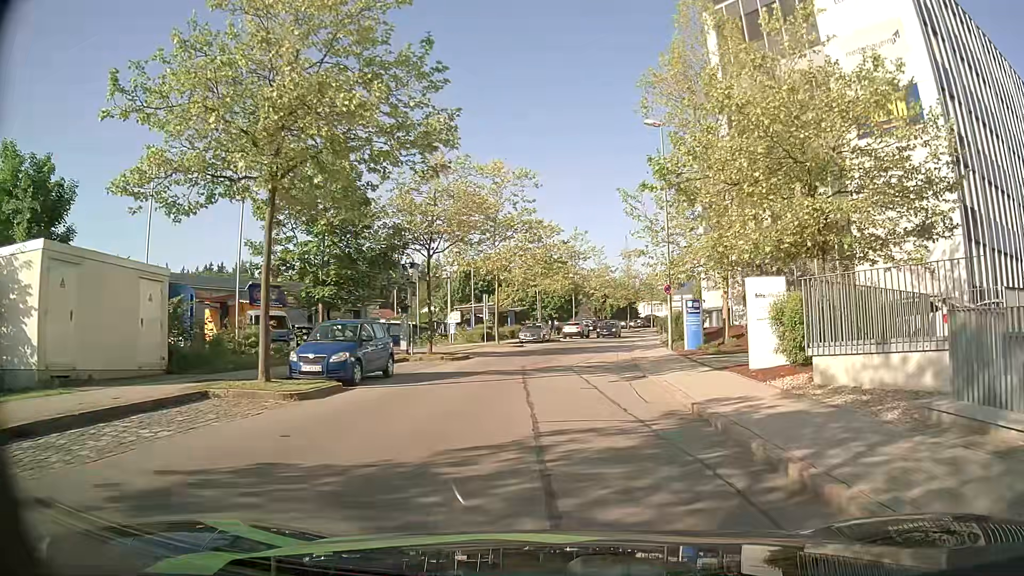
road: residential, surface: asphalt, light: Day
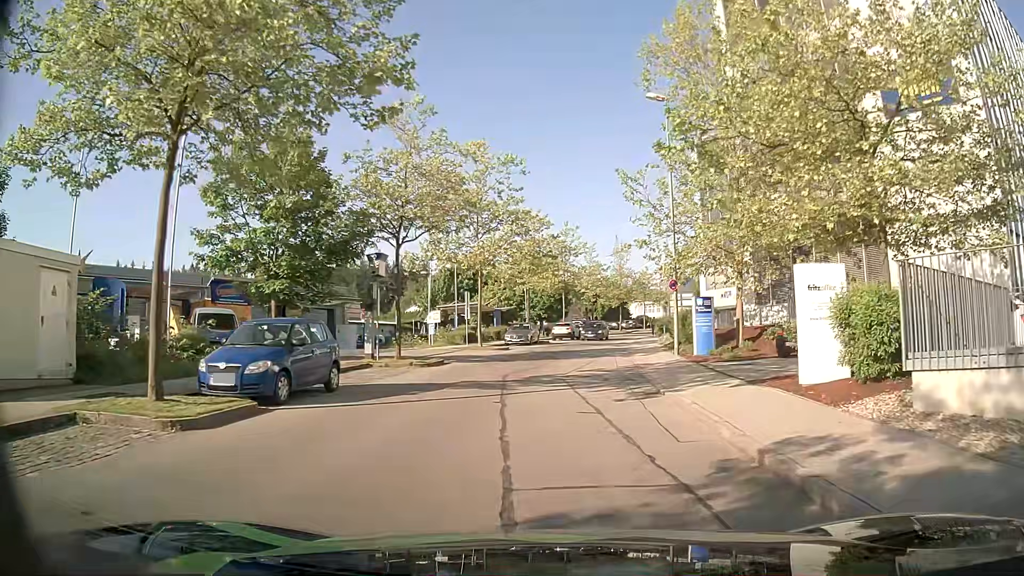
(+0.1, +3.8) m; +2°
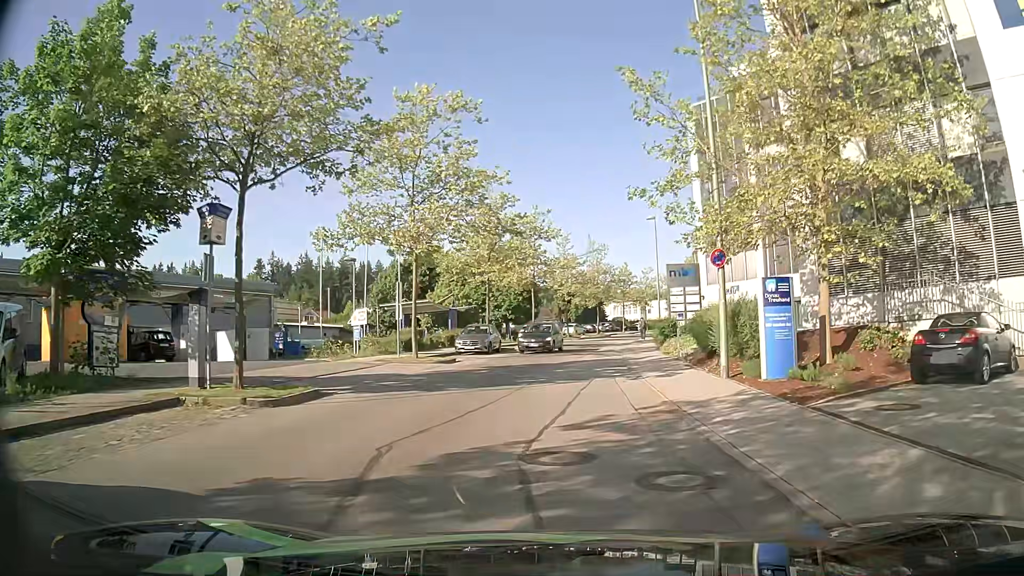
(+0.1, +10.7) m; +2°
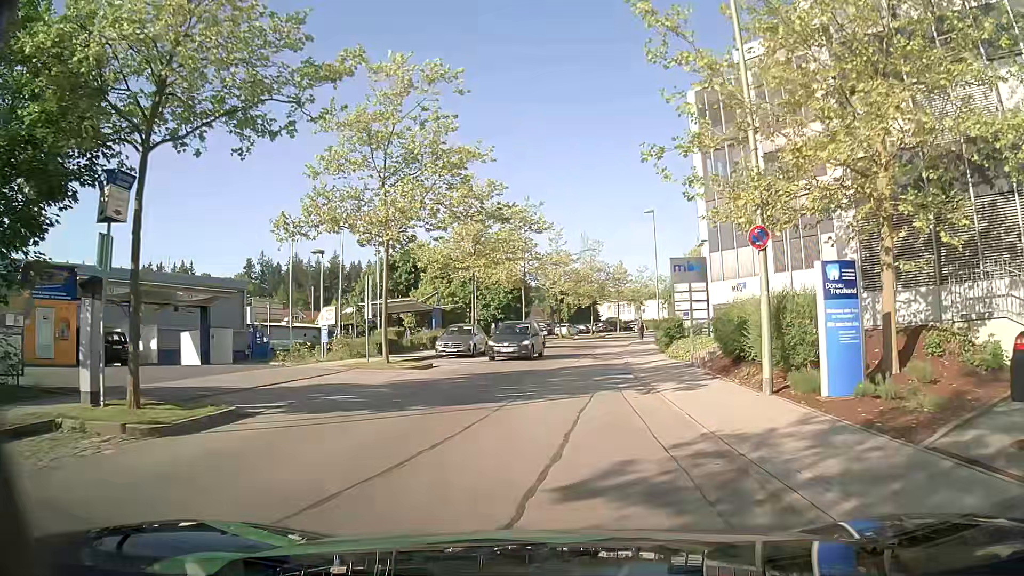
(0.0, +3.6) m; 0°
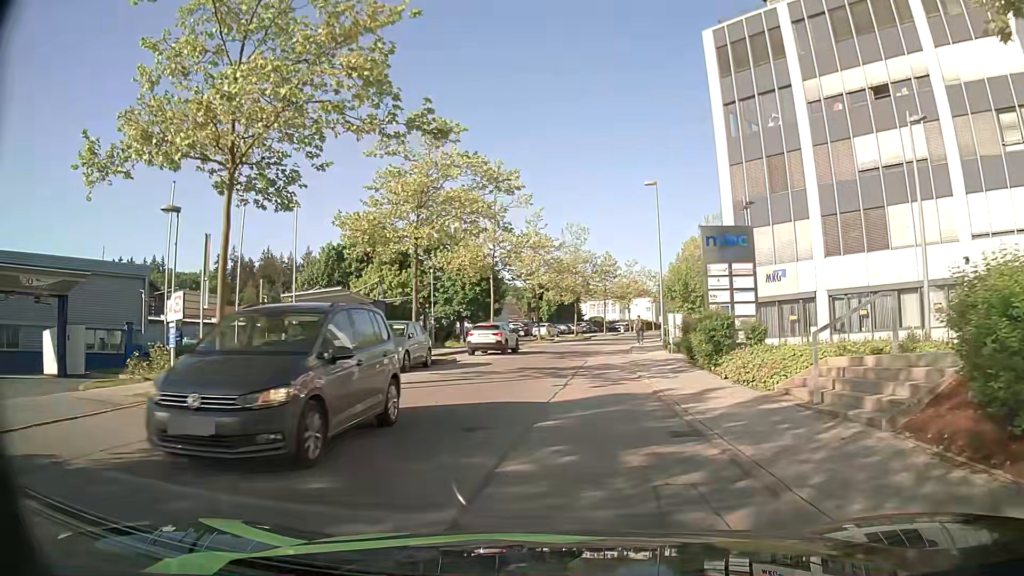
(+0.2, +10.9) m; +2°
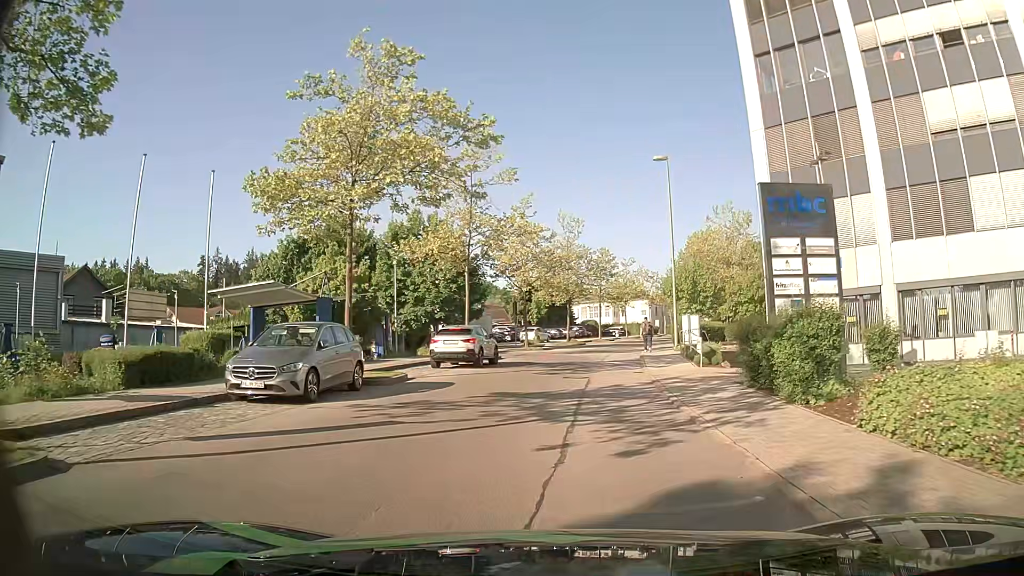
(+0.1, +7.6) m; +1°
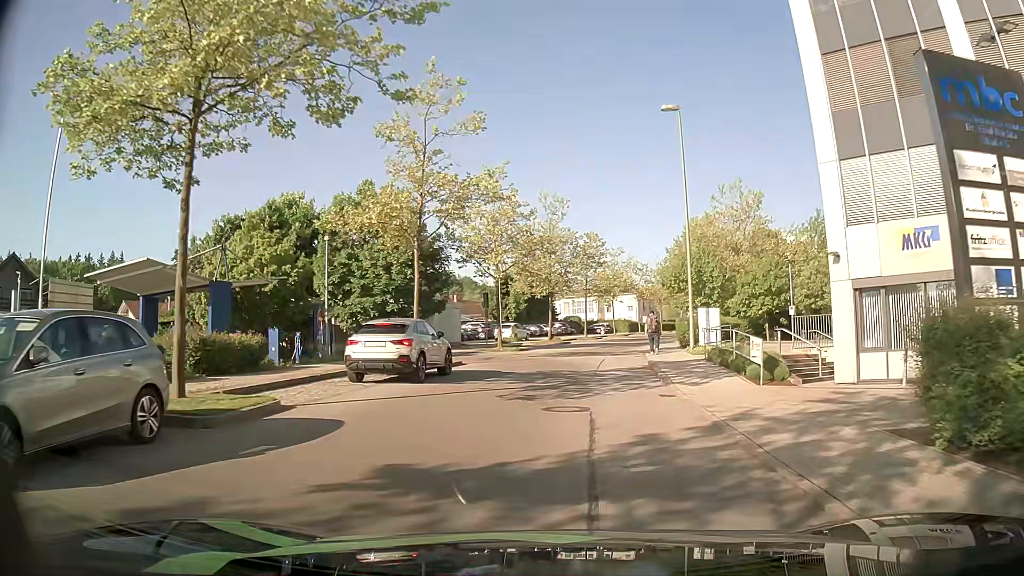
(+0.2, +8.2) m; +3°
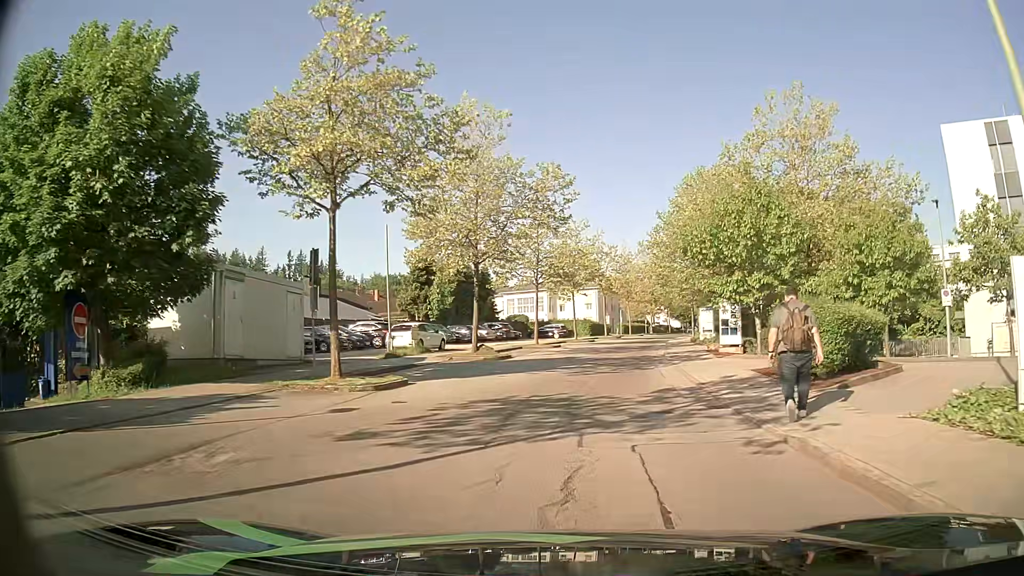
(+0.6, +22.2) m; +4°
(0, +10) (+1, +20) (+2, +30) (+4, +40) (+6, +49) (+9, +59) (+11, +69) (+14, +78) (+18, +88) (+21, +97) m
